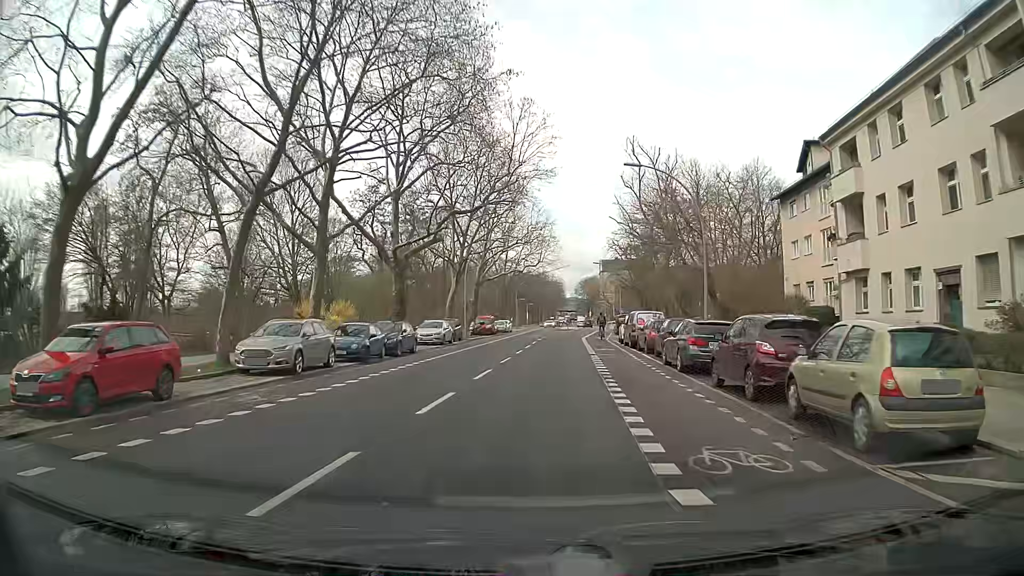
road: secondary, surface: asphalt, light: Day
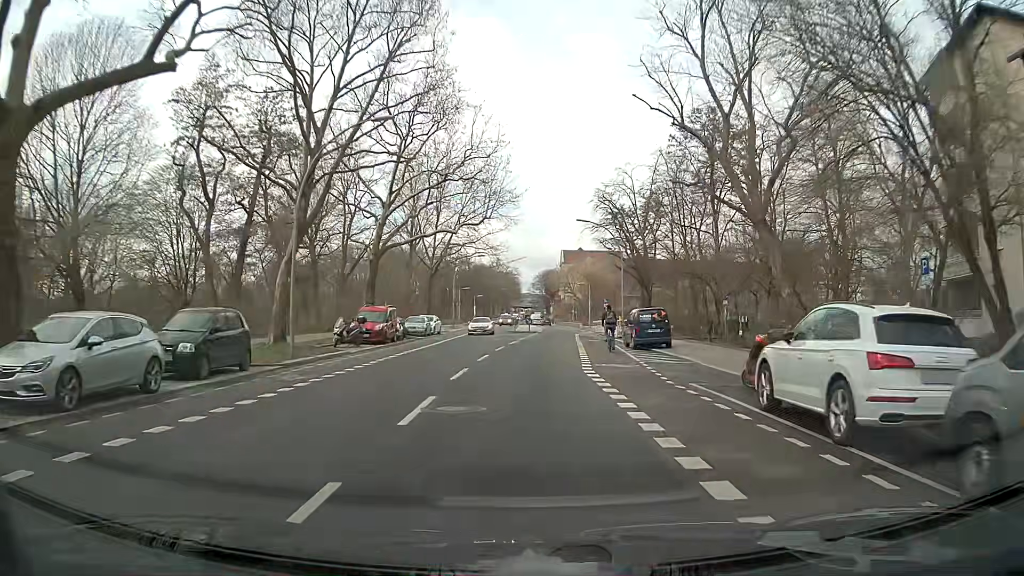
(+1.2, +30.9) m; +4°
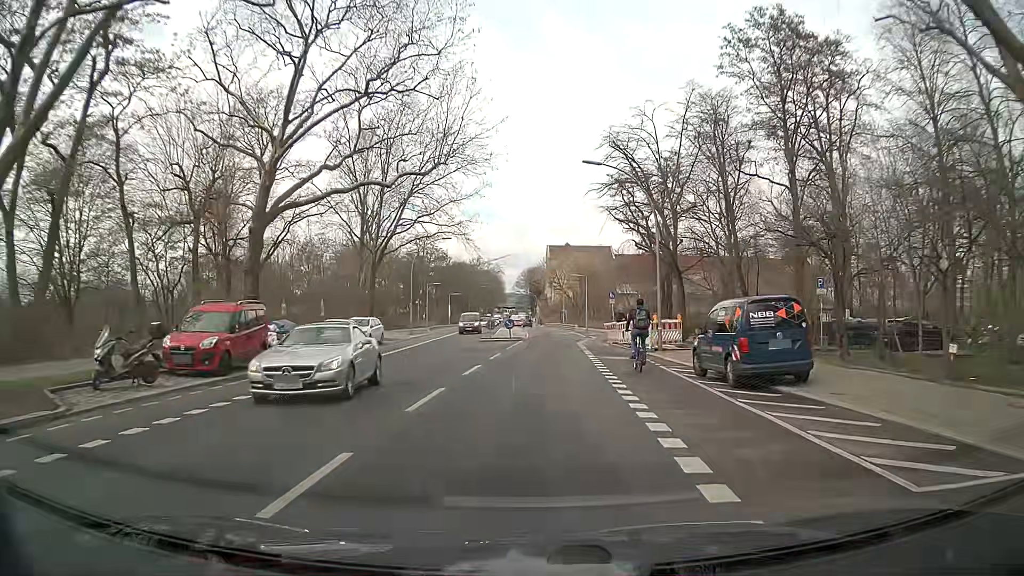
(+0.1, +16.5) m; +1°
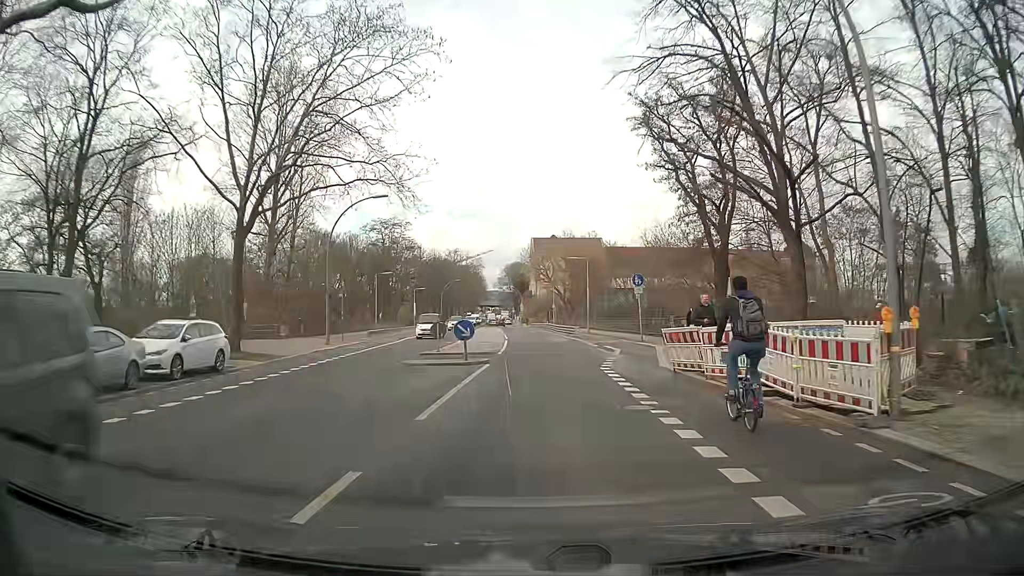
(+0.4, +18.5) m; +1°
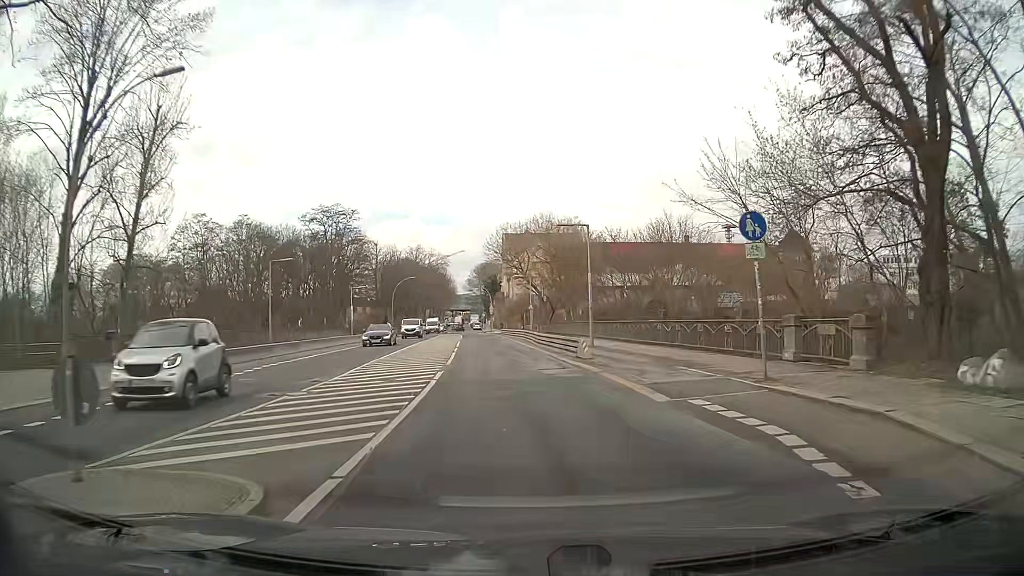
(+0.5, +20.0) m; +2°
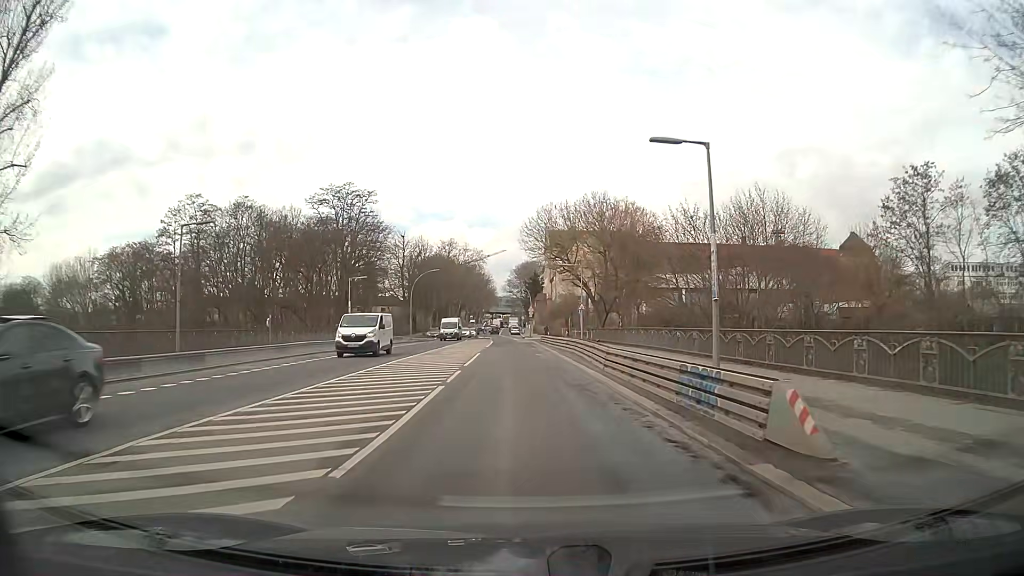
(-0.4, +15.8) m; -3°
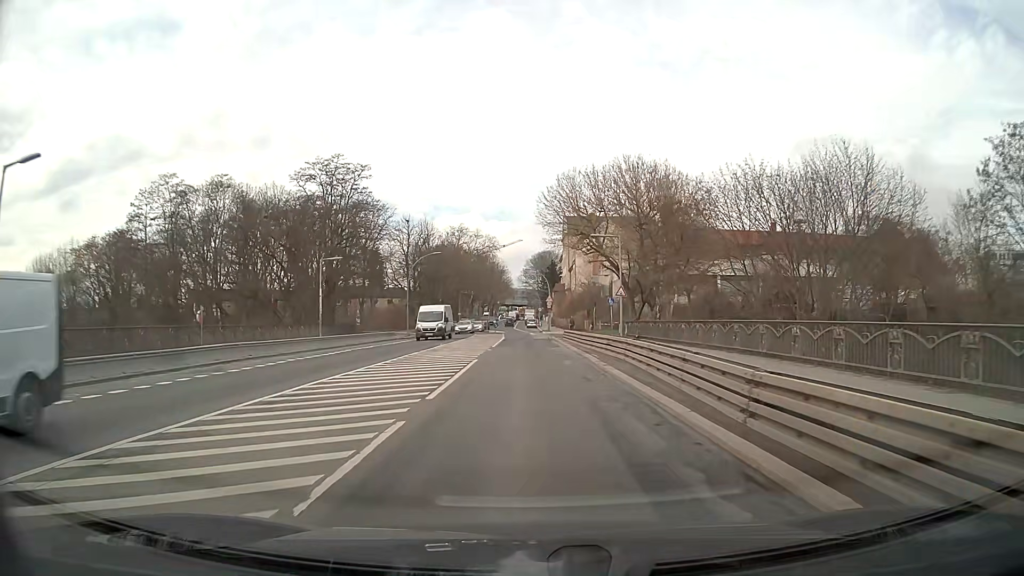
(-0.2, +11.7) m; -1°
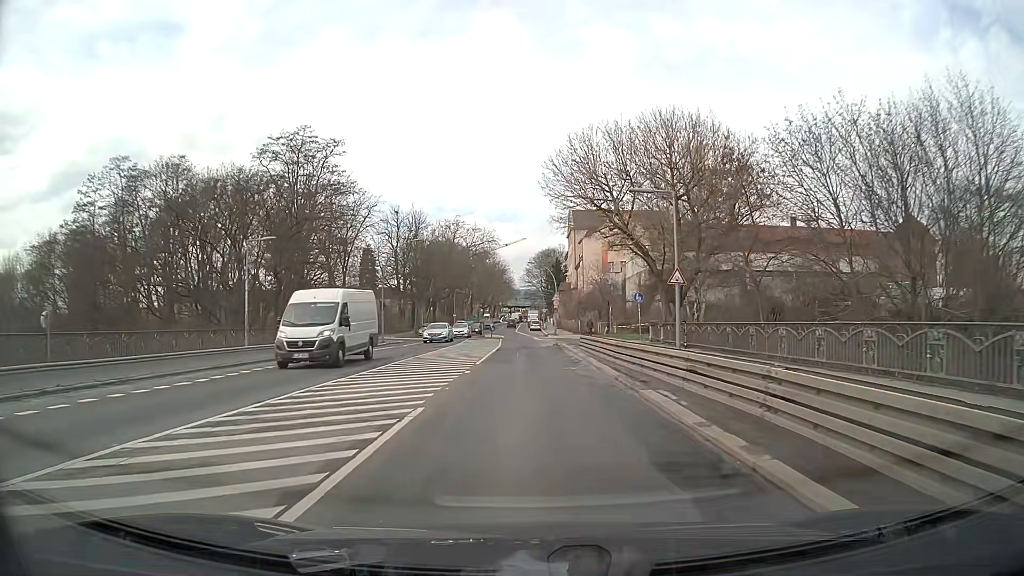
(0.0, +12.1) m; 0°
(0, +10) (0, +20) (0, +30) (0, +40) (0, +50) (-1, +60) (-1, +70) (-2, +80) (-3, +90) (-3, +100) m
